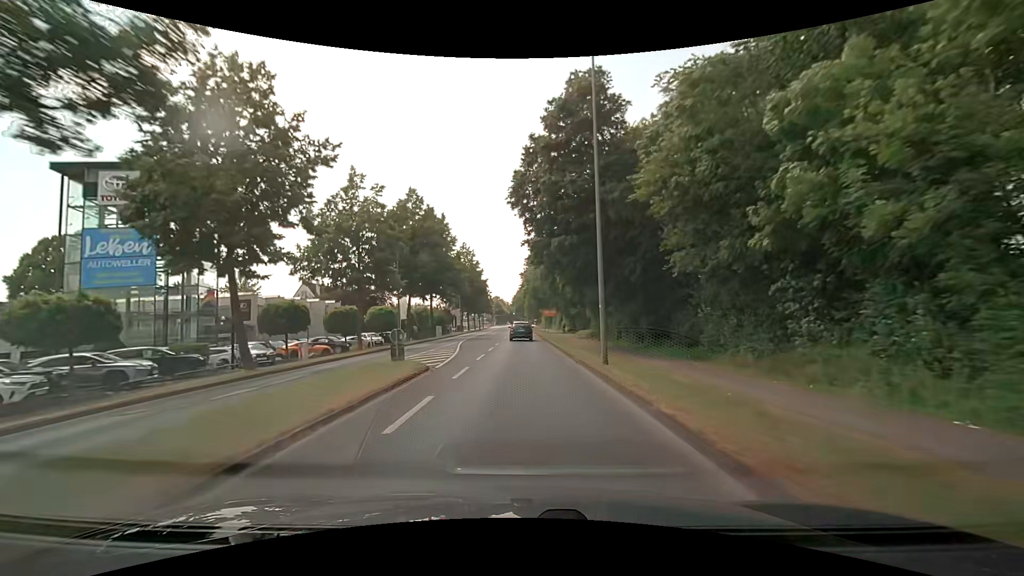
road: secondary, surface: asphalt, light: Day
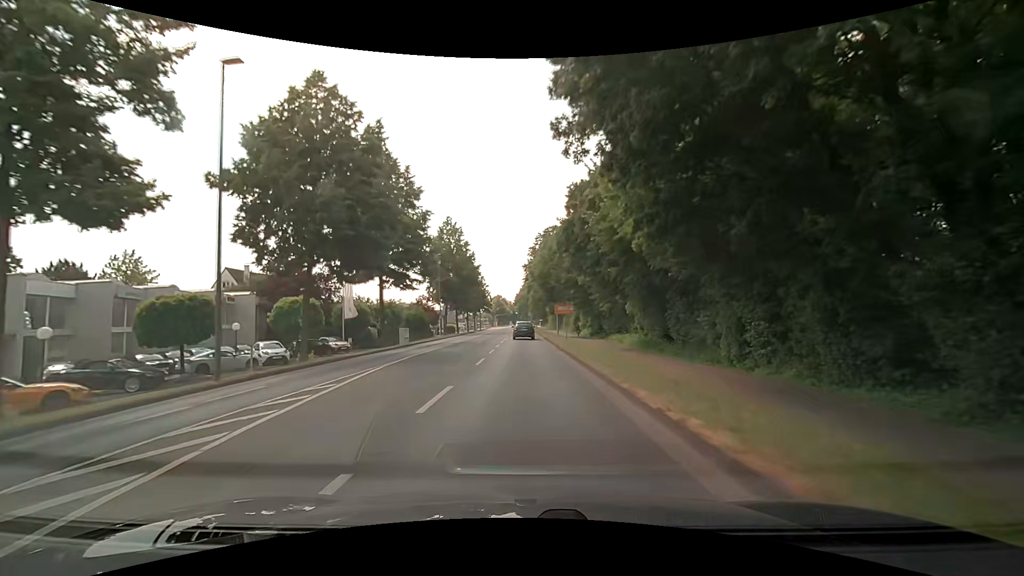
(-0.1, +23.2) m; -1°
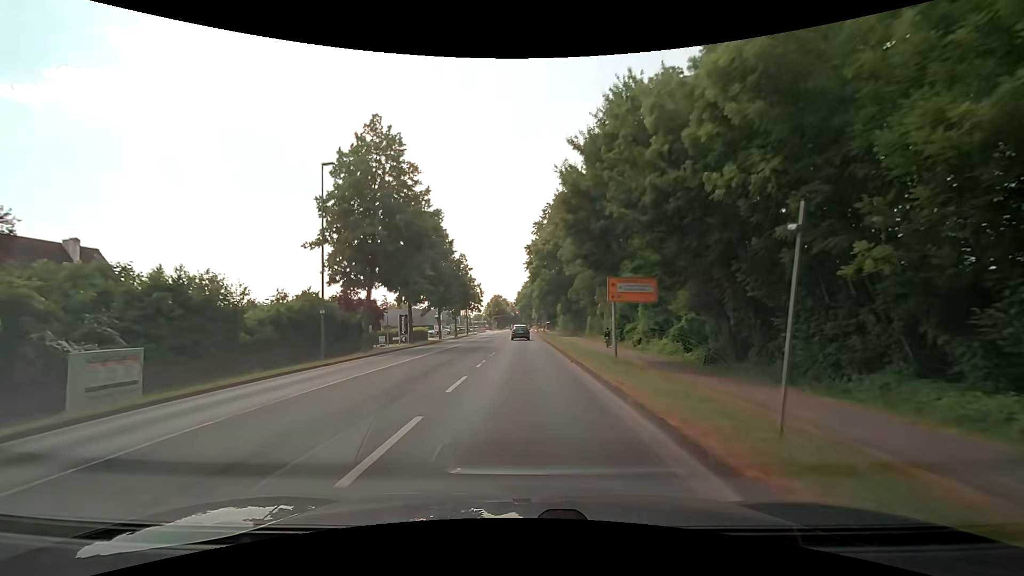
(+0.1, +35.7) m; 0°
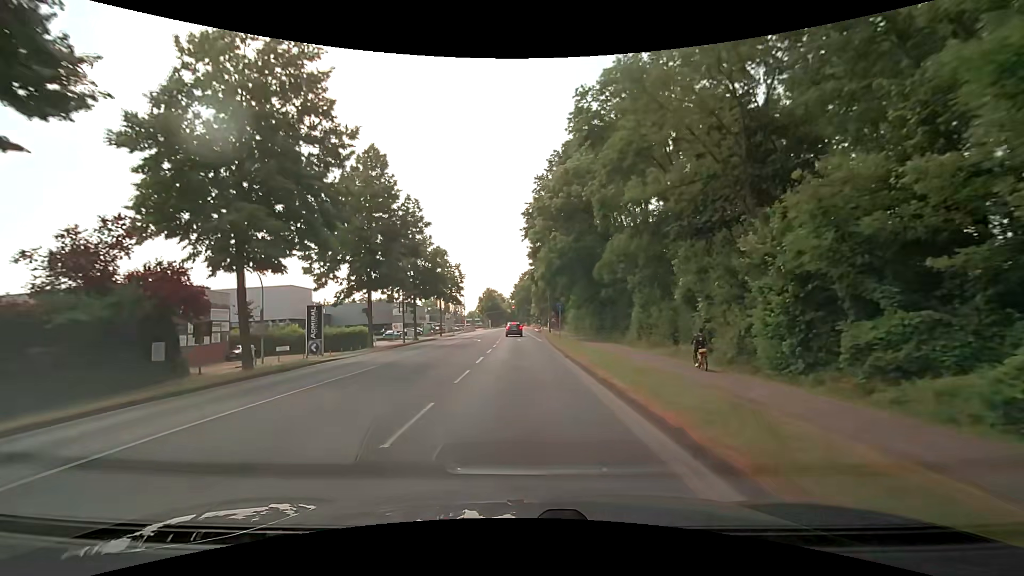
(0.0, +29.0) m; 0°
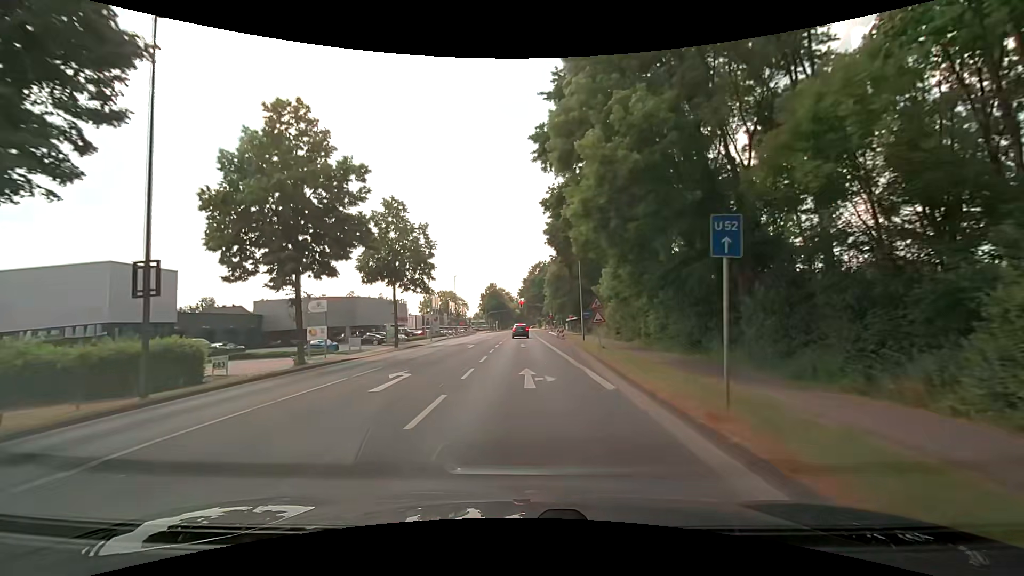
(-0.2, +28.8) m; -1°
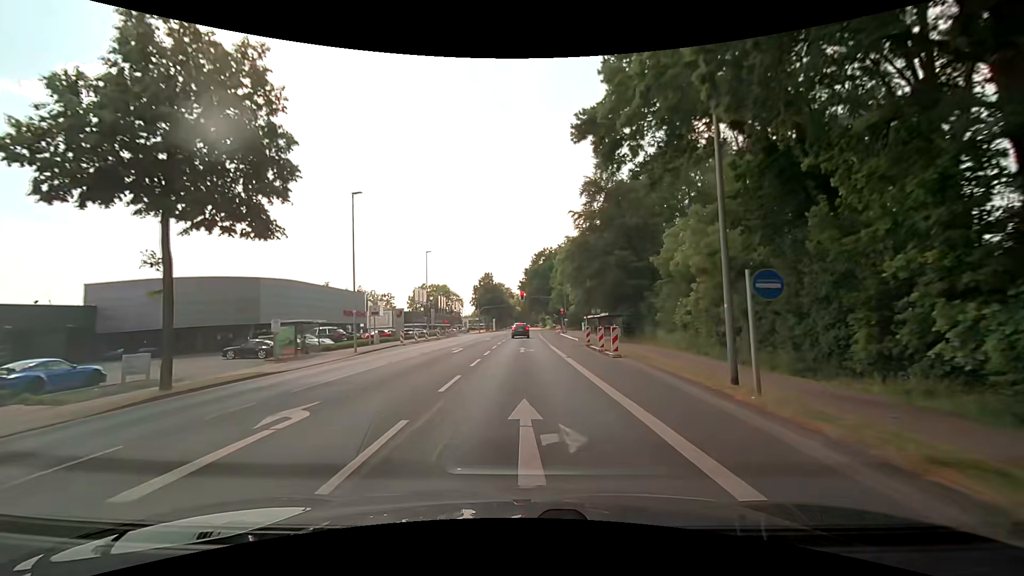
(-0.4, +26.6) m; -1°
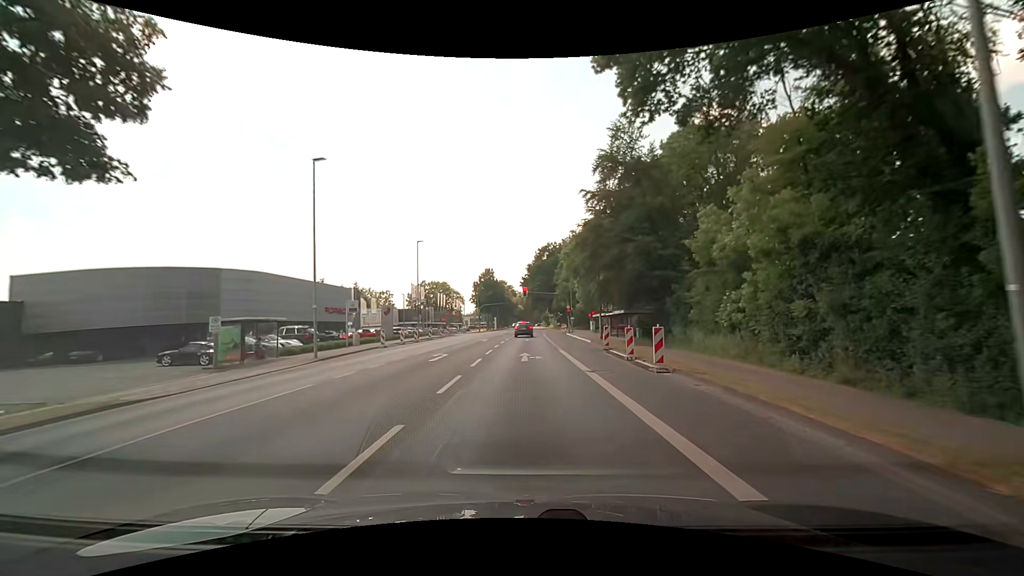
(0.0, +6.4) m; 0°
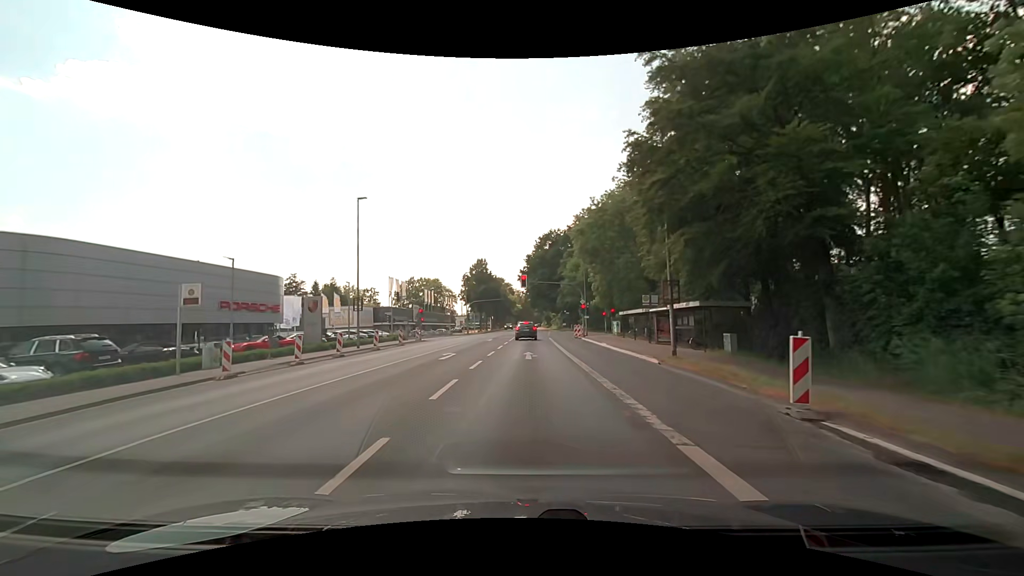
(0.0, +18.6) m; 0°
(0, +10) (0, +20) (0, +30) (0, +40) (0, +50) (+1, +60) (+1, +70) (+1, +80) (+2, +90) (+2, +100) m
